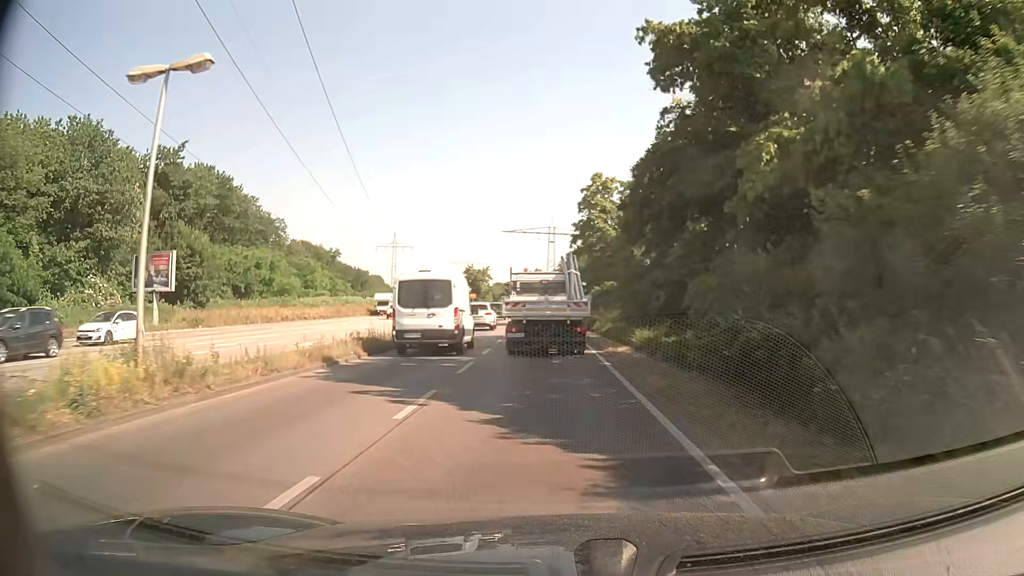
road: primary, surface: asphalt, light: Day
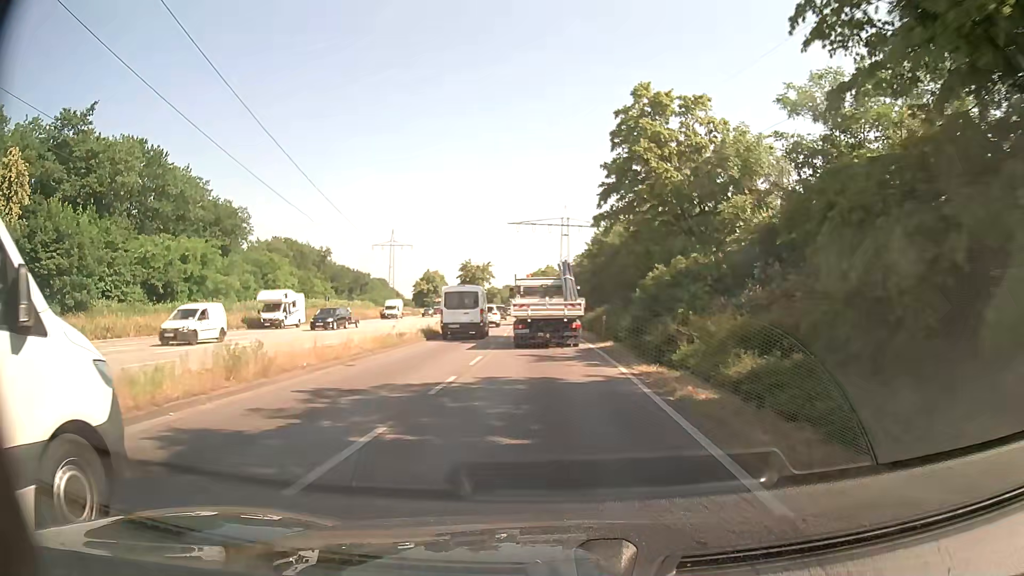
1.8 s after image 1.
(-0.3, +21.6) m; -1°
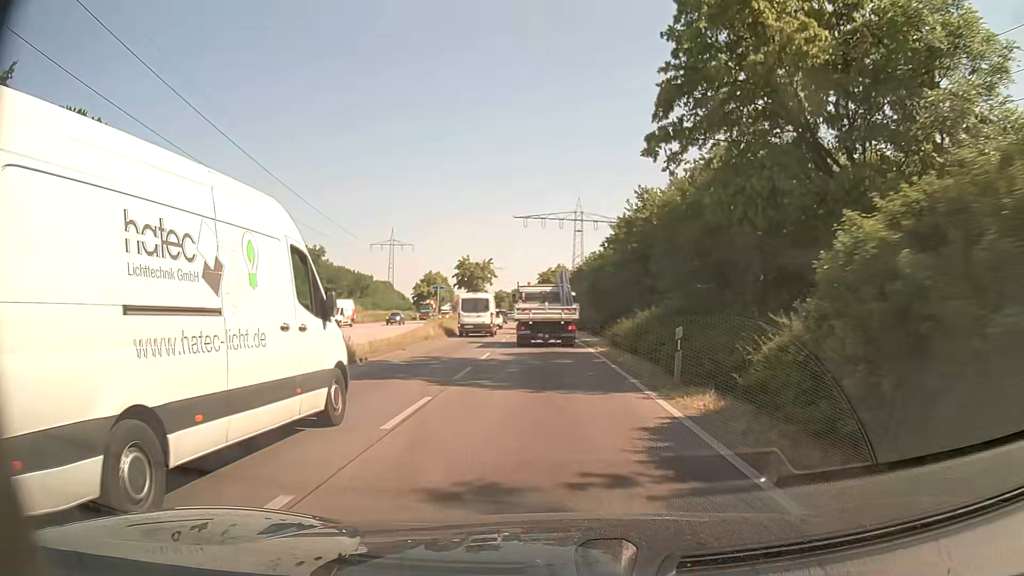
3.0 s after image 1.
(-0.1, +15.3) m; -1°
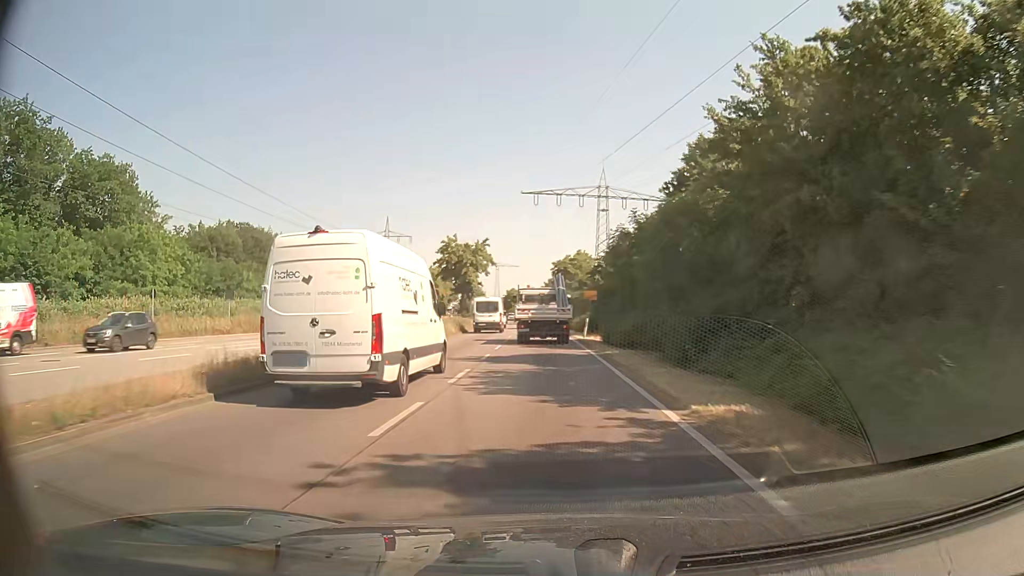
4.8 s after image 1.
(-0.2, +25.2) m; -1°
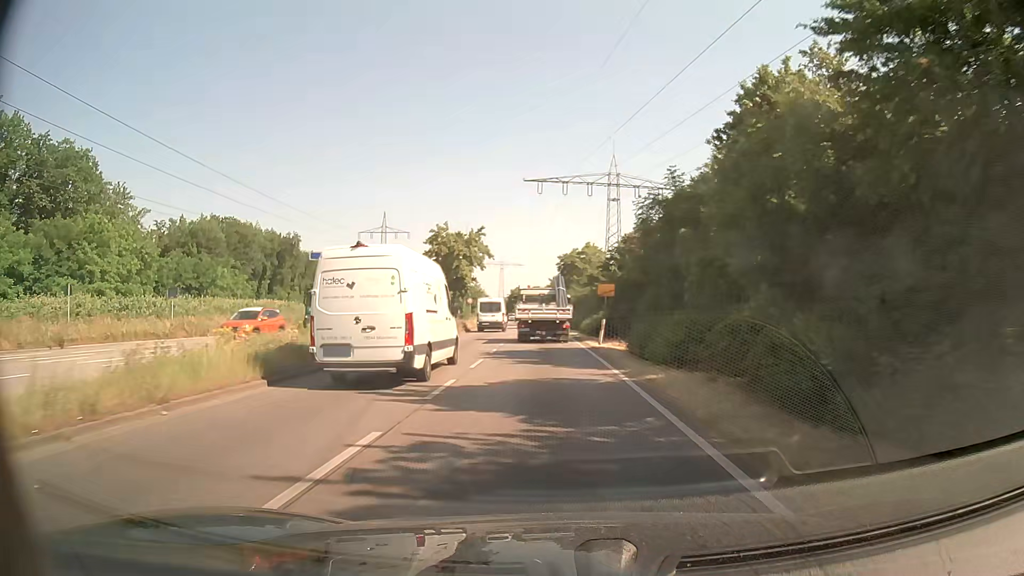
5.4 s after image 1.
(-0.1, +8.9) m; -1°
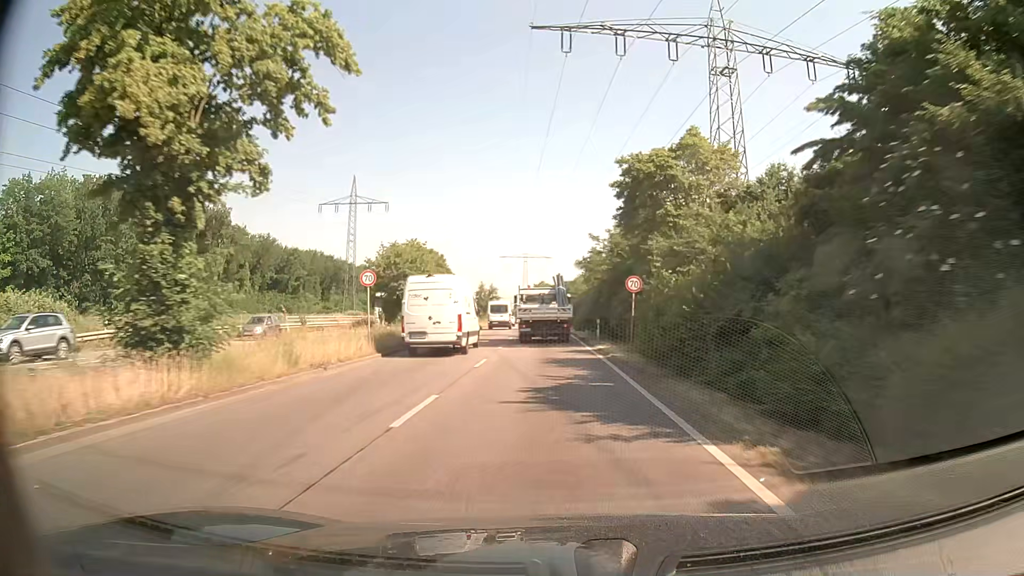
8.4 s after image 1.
(-1.1, +48.2) m; -3°
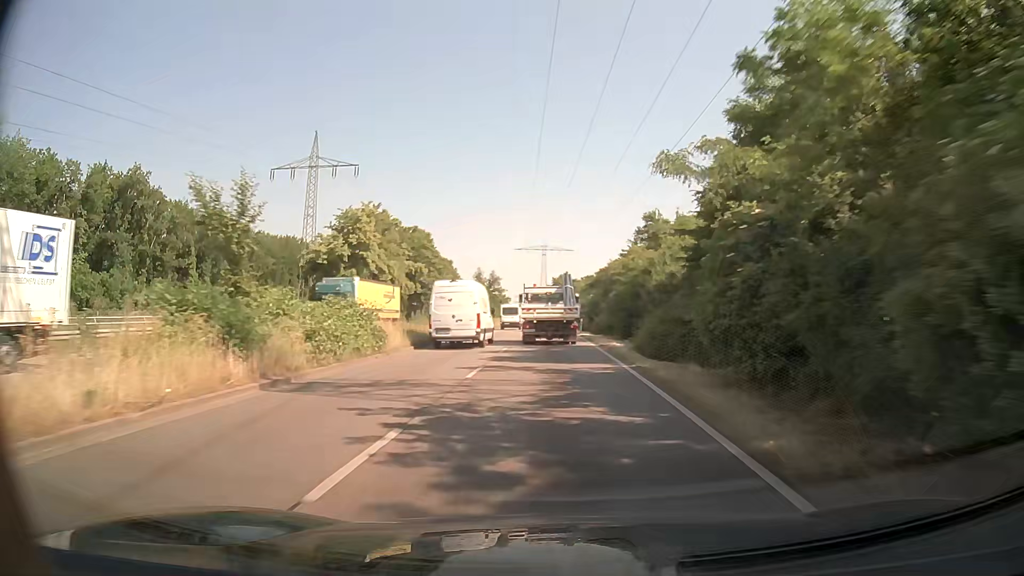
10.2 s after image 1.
(-0.5, +30.8) m; -1°
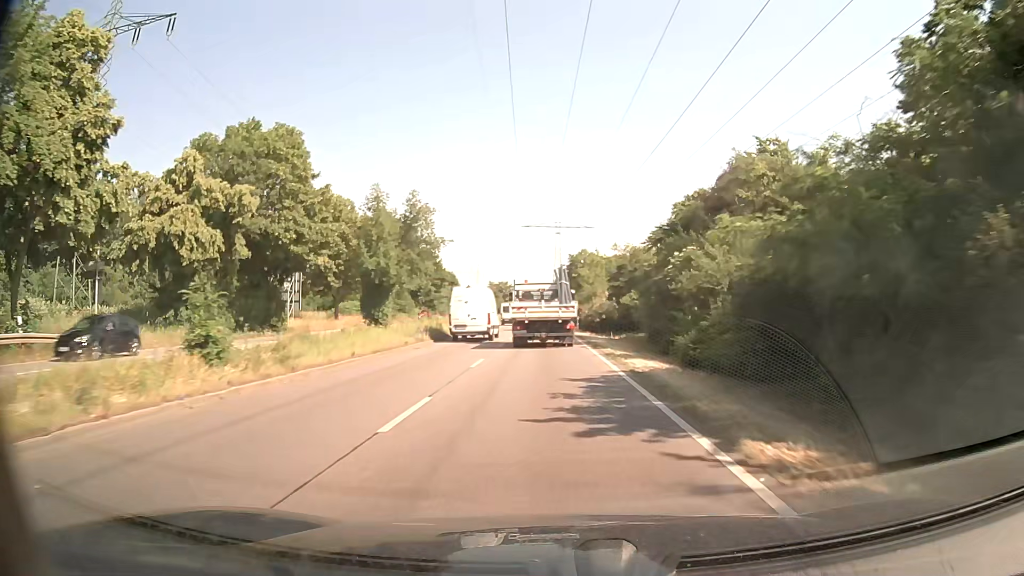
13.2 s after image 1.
(-0.8, +51.8) m; -2°
(0, +10) (0, +20) (0, +30) (-1, +40) (-1, +50) (-1, +60) (-1, +70) (-2, +80) (-2, +90) (-2, +100) m
